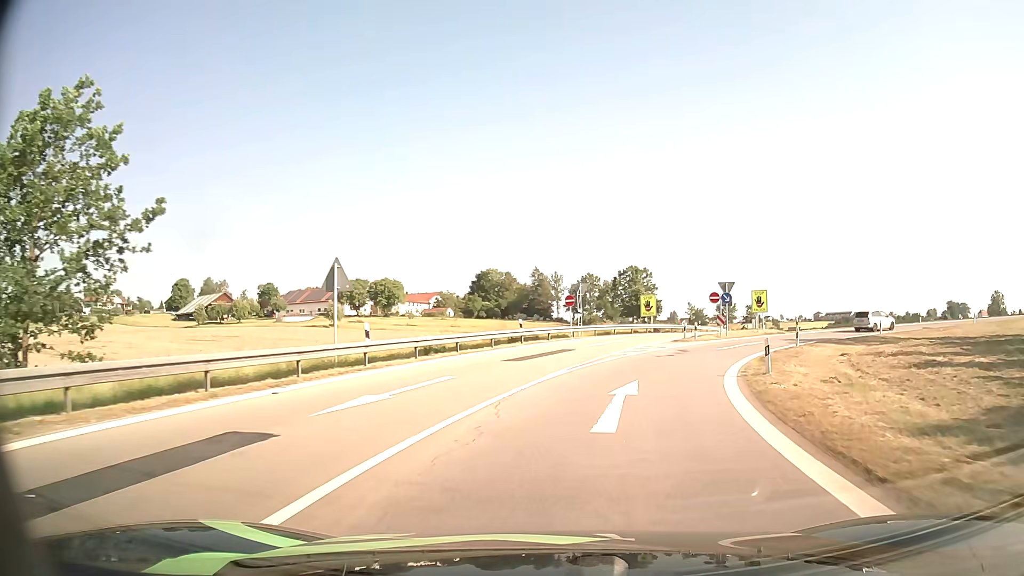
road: motorway_link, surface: asphalt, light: Day
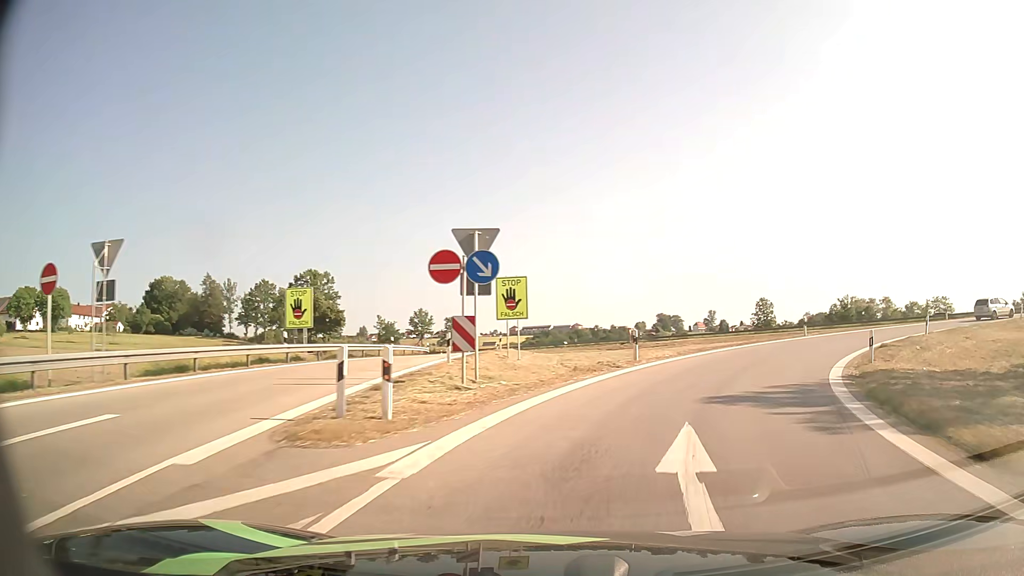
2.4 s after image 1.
(+5.7, +29.0) m; +26°
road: motorway
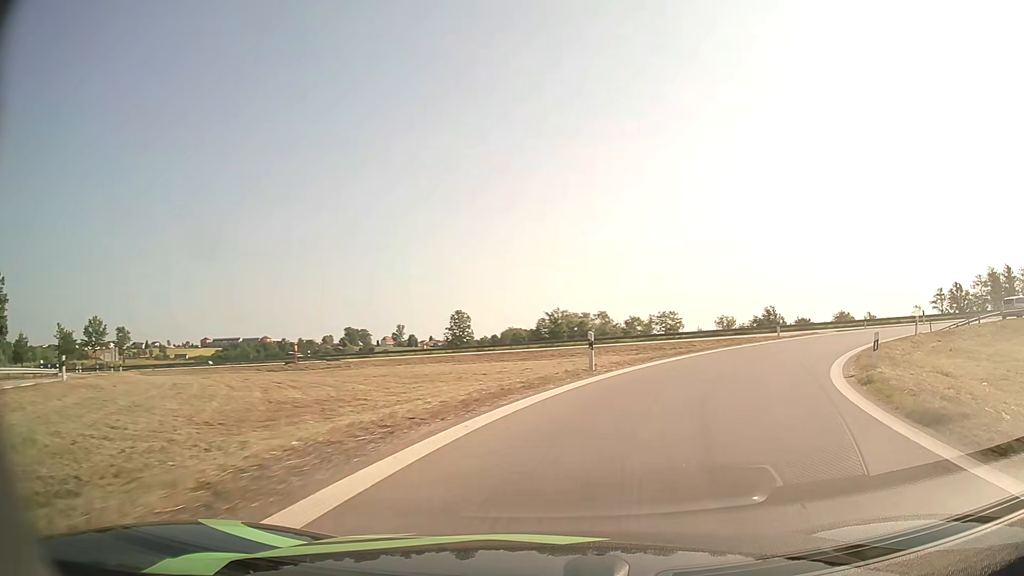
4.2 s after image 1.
(+4.3, +18.7) m; +27°
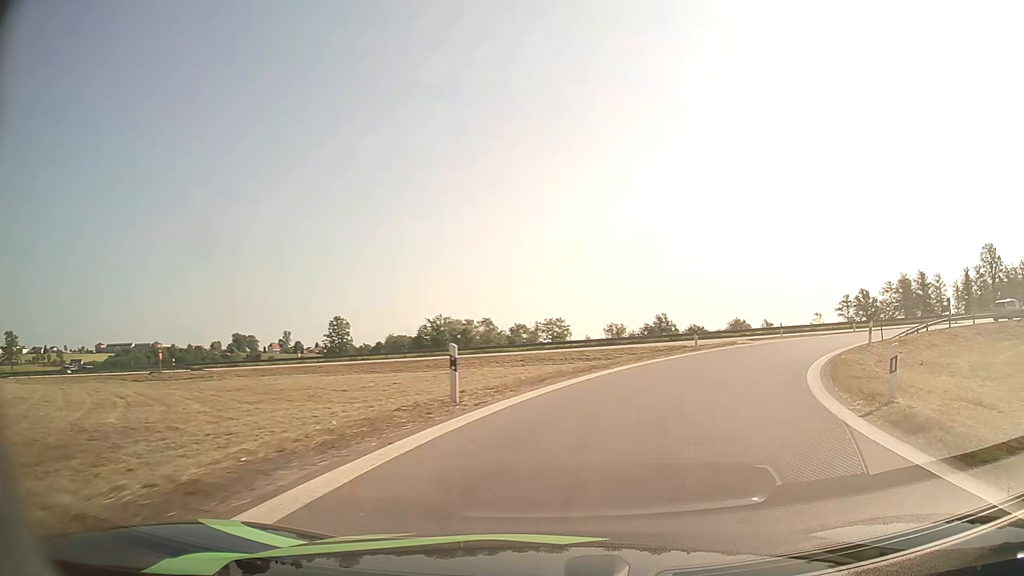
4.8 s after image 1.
(+0.5, +6.0) m; +10°
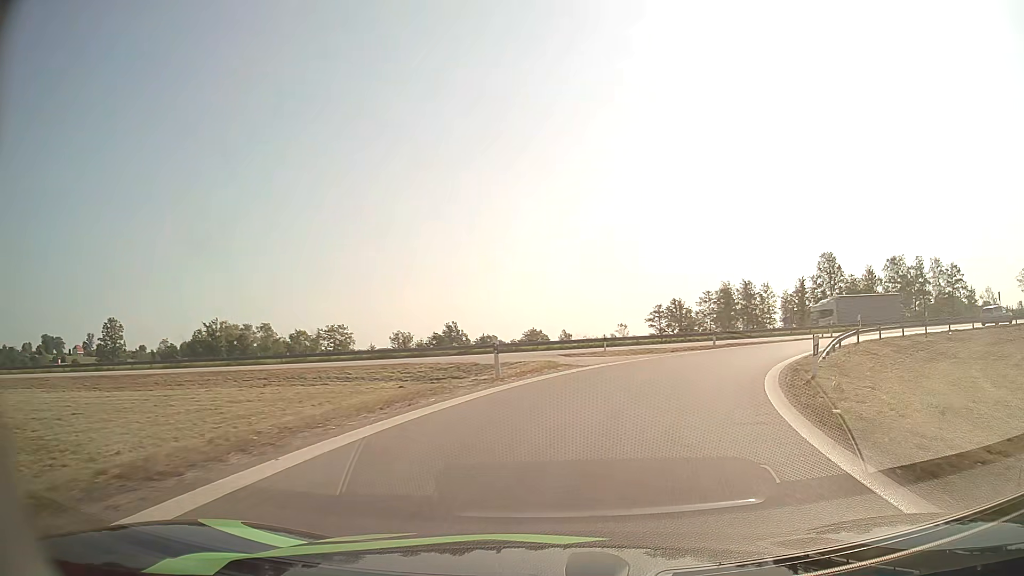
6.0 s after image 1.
(+1.9, +11.9) m; +18°
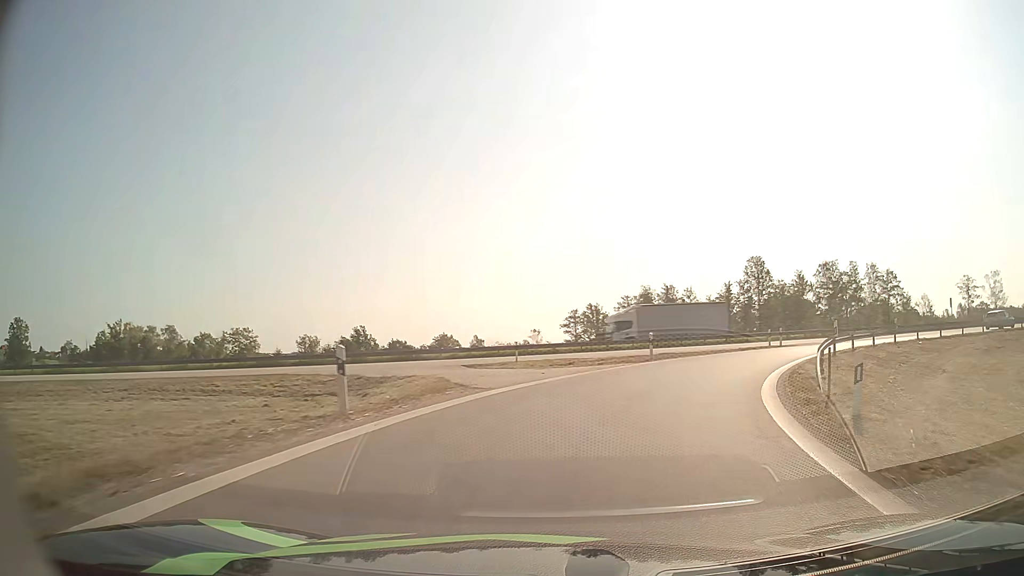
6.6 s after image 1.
(+0.4, +6.2) m; +7°
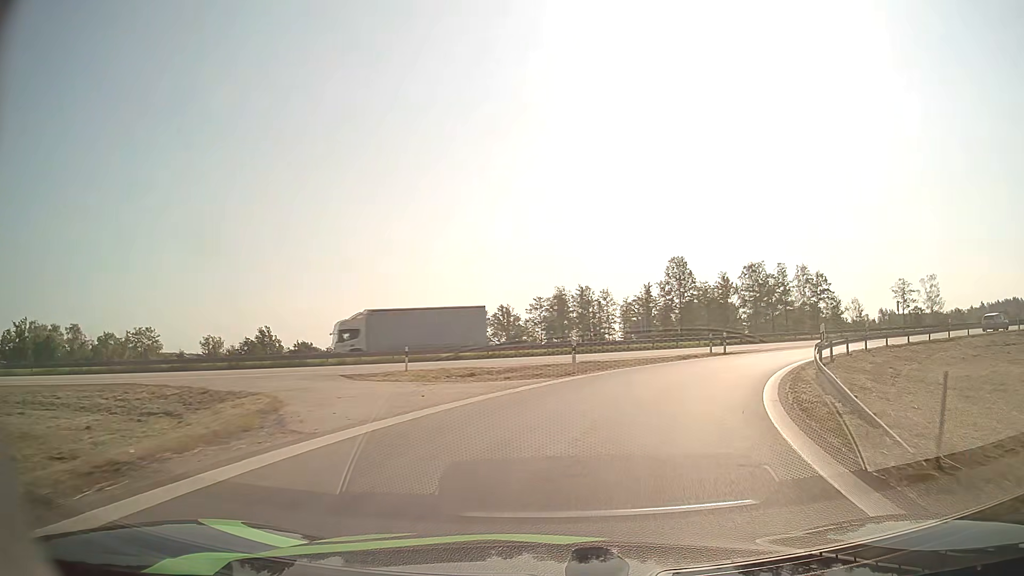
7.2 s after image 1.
(+0.4, +6.2) m; +7°
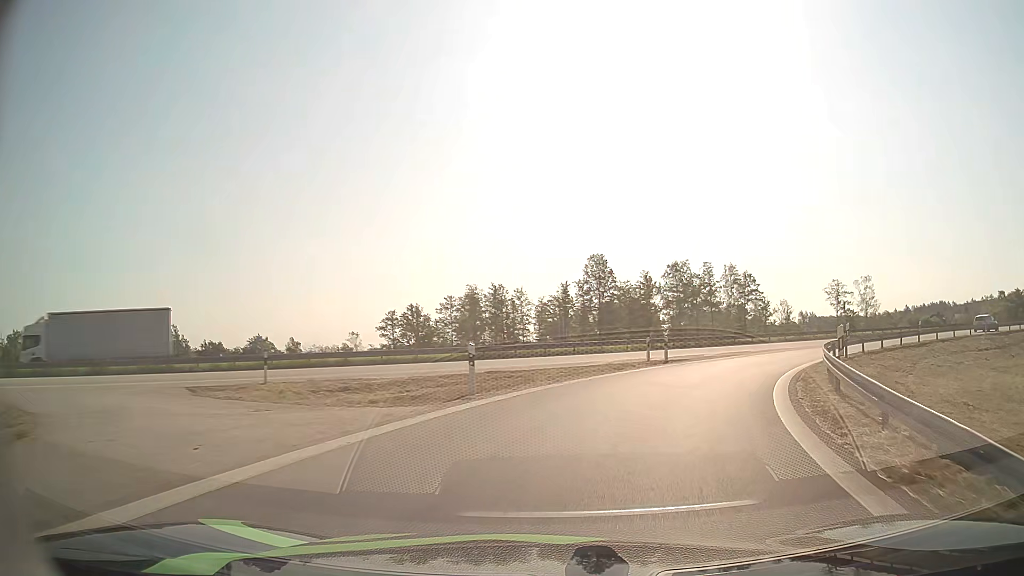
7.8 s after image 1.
(+0.4, +6.3) m; +7°
(+1, +10) (+4, +19) (+9, +28) (+16, +35) (+24, +42) (+32, +47) (+41, +52) (+49, +57) (+58, +62) (+67, +67) m
